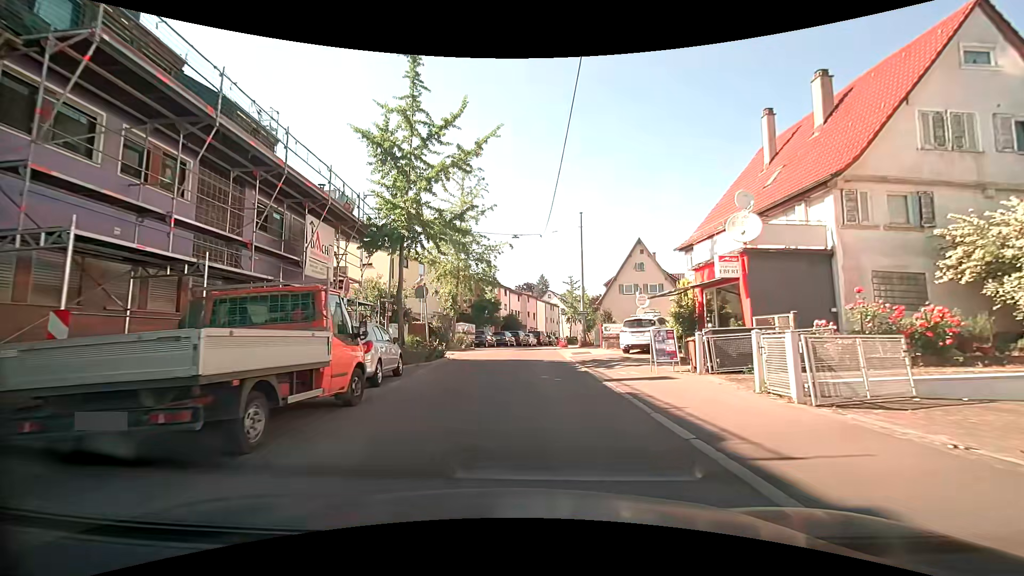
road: tertiary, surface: asphalt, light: Day
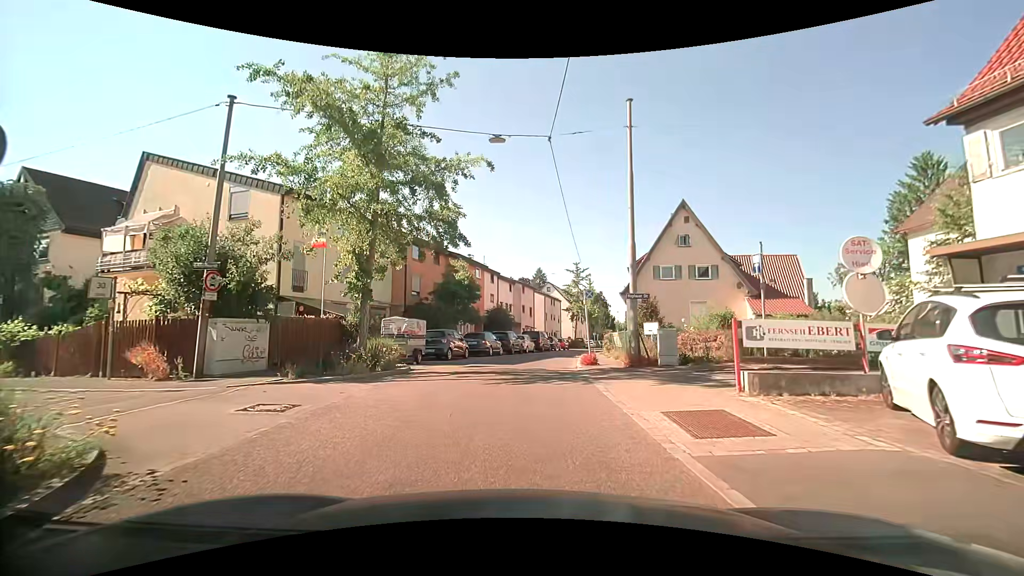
(+0.3, +17.5) m; 0°
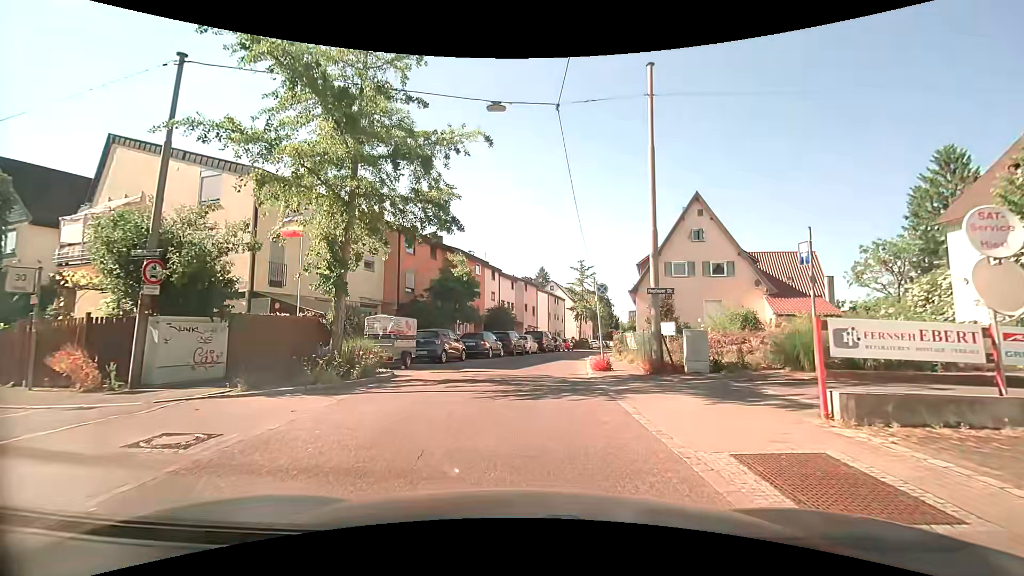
(0.0, +2.4) m; 0°
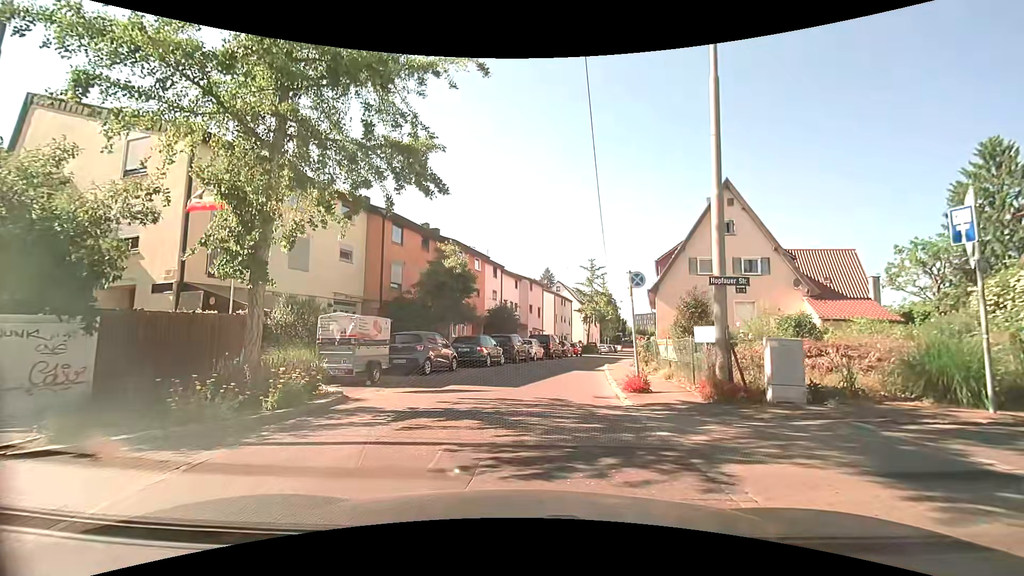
(0.0, +4.2) m; -1°
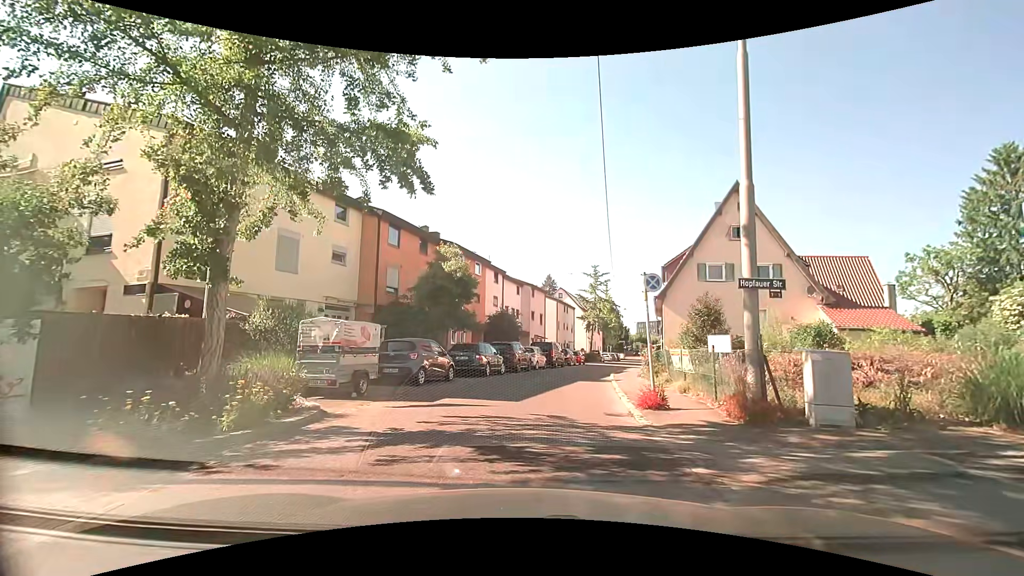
(0.0, +1.3) m; 0°
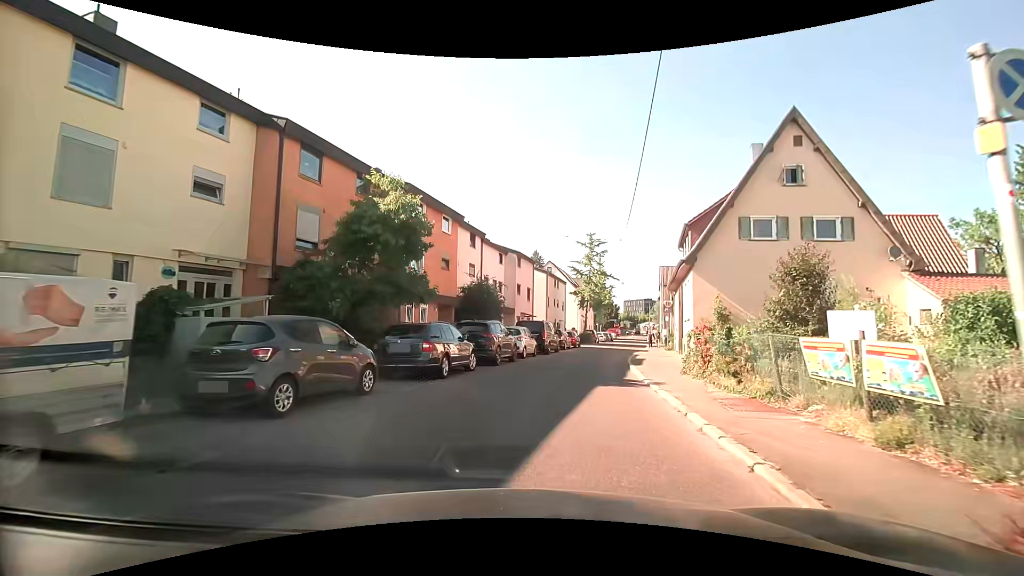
(+0.3, +8.7) m; +2°
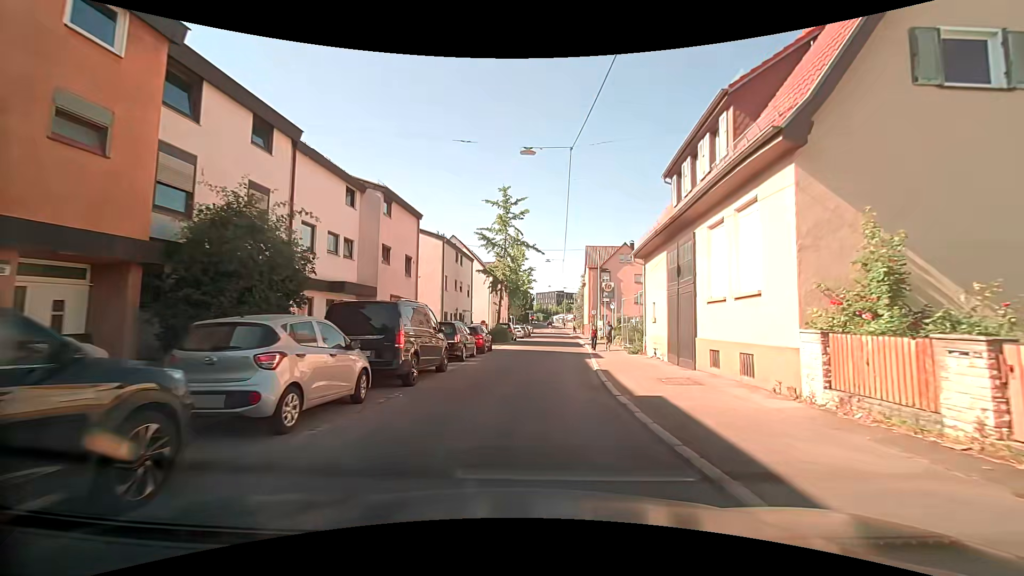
(+1.6, +16.8) m; +10°
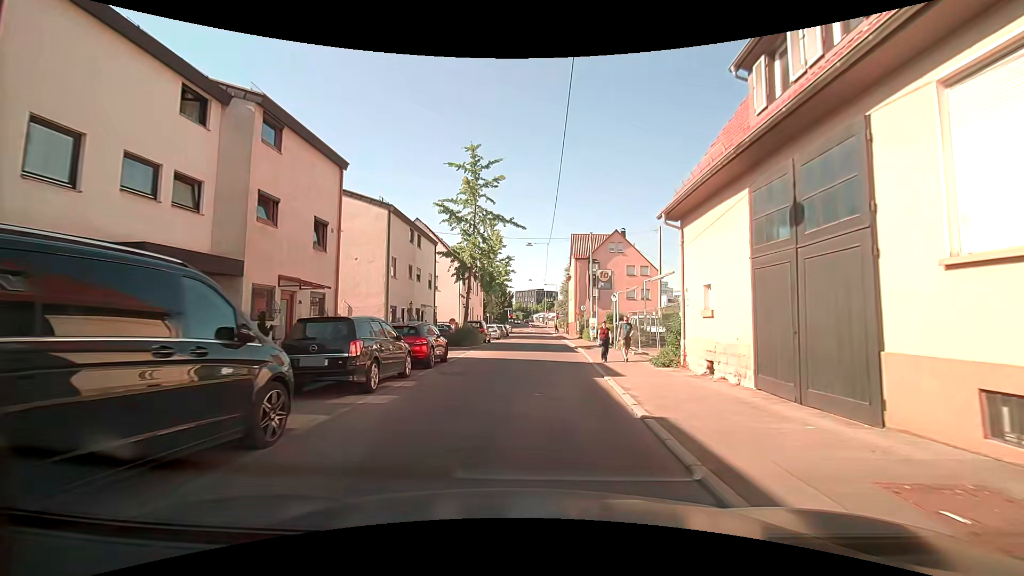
(+0.3, +8.7) m; +3°
(0, +10) (+1, +20) (+1, +30) (+1, +40) (+2, +50) (+1, +60) (0, +70) (0, +80) (0, +90) (-2, +99) m
